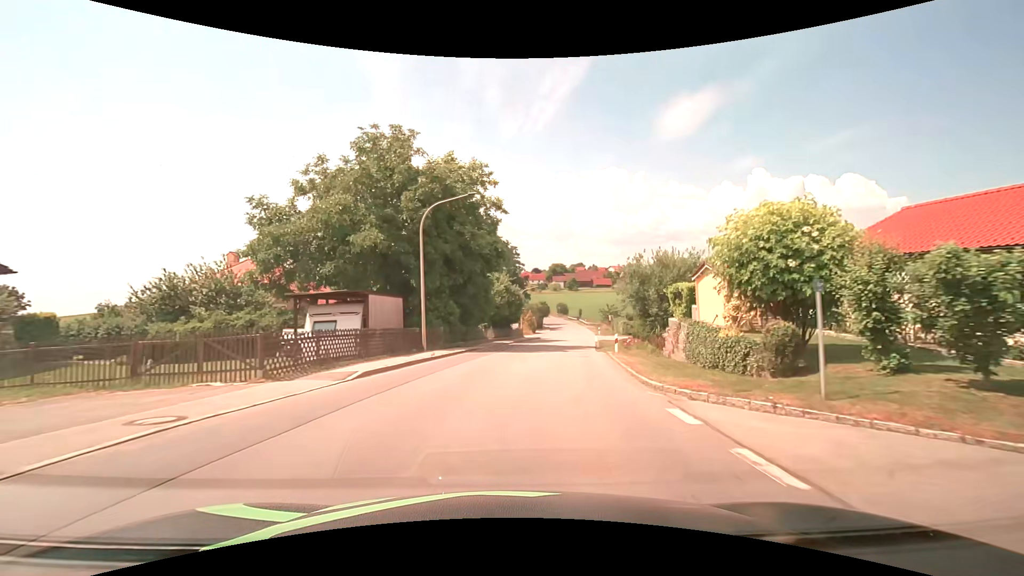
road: tertiary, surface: asphalt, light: Day
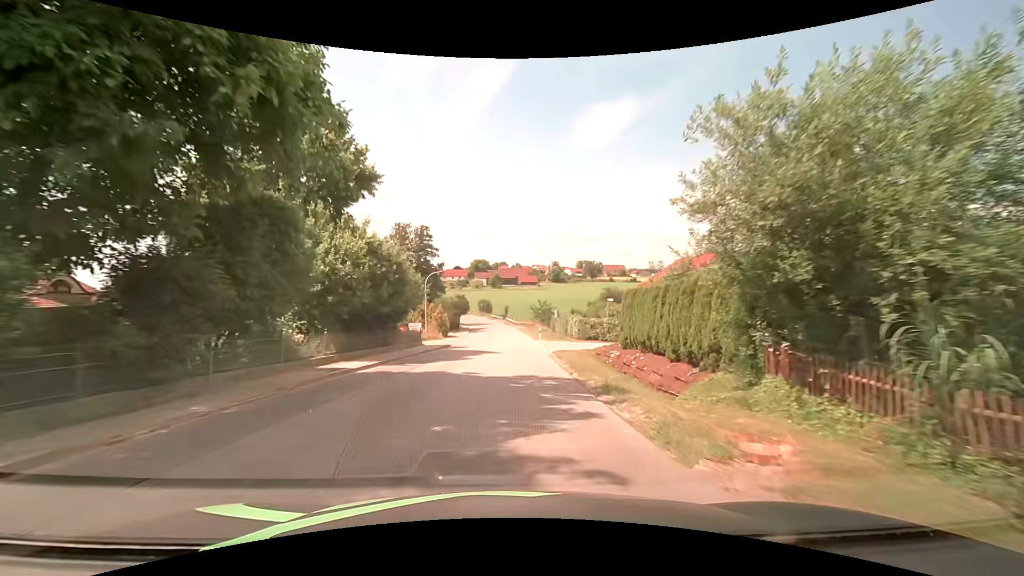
(+2.1, +22.6) m; +9°
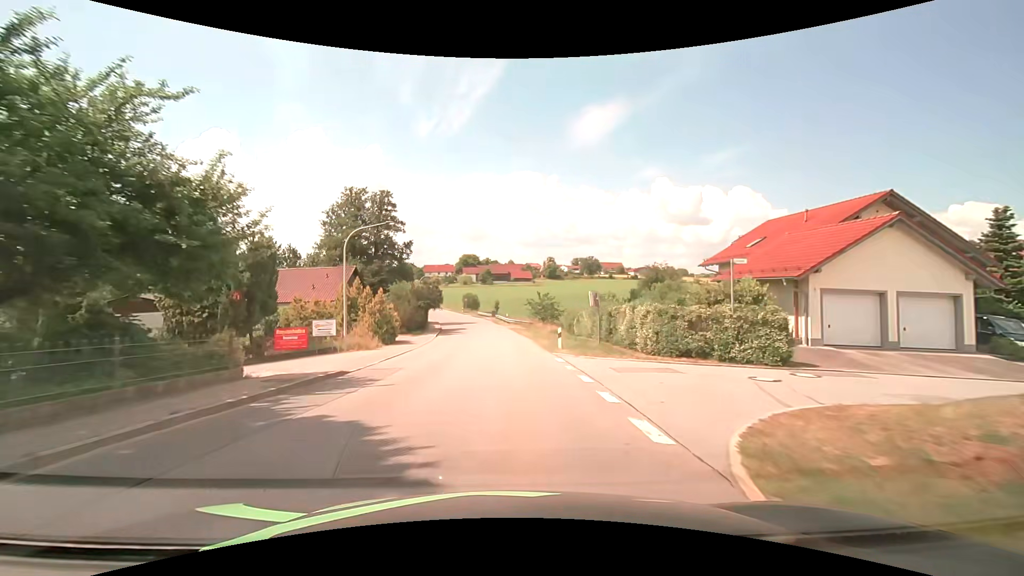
(+0.3, +23.0) m; +1°
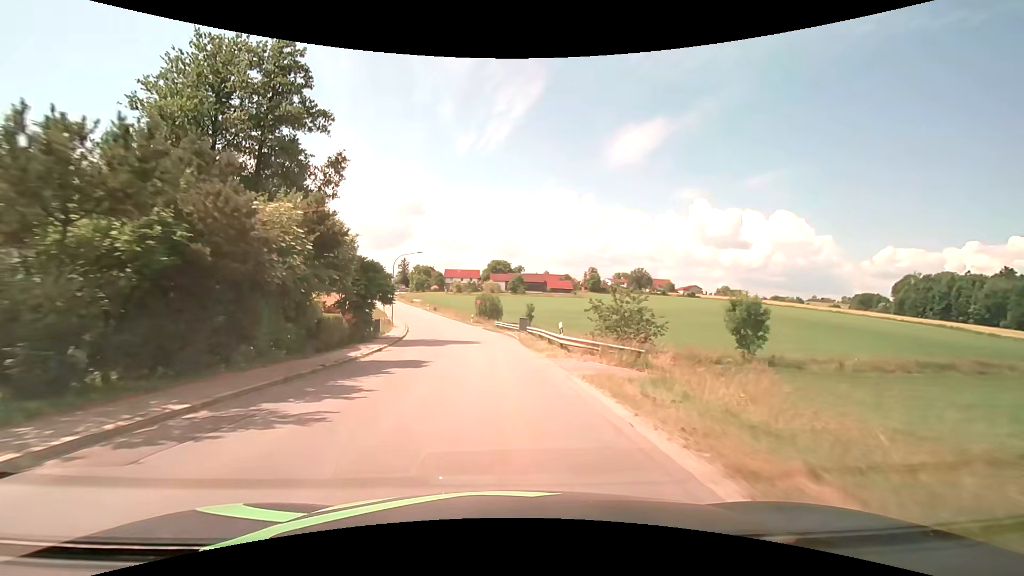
(-0.6, +38.6) m; -3°
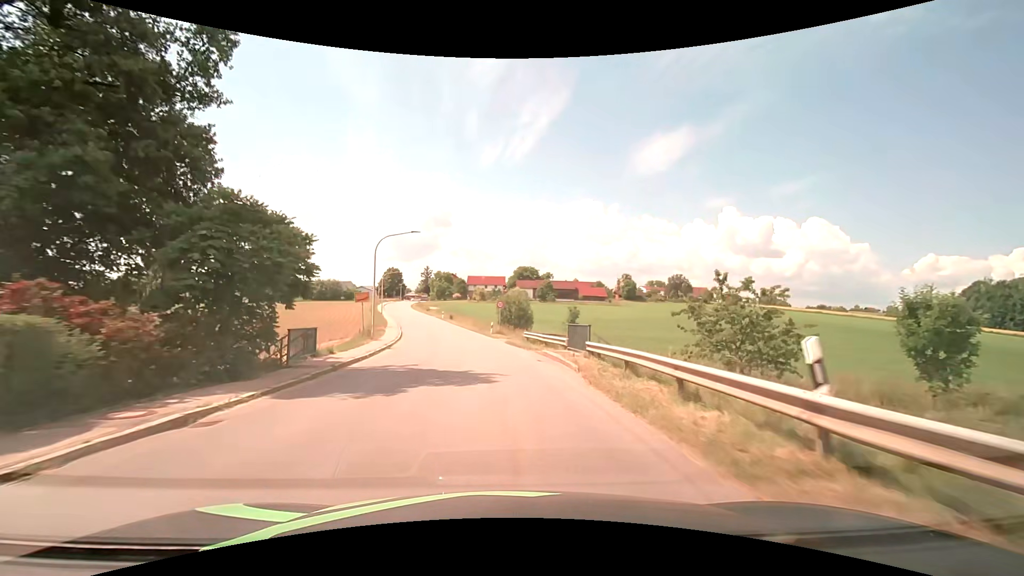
(-0.4, +15.6) m; -3°
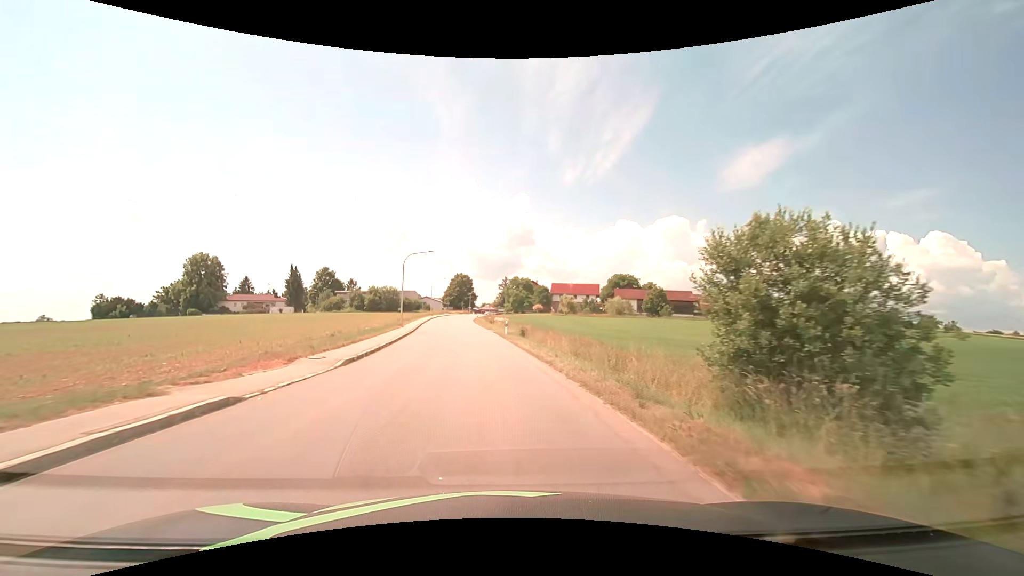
(-3.0, +38.7) m; -9°
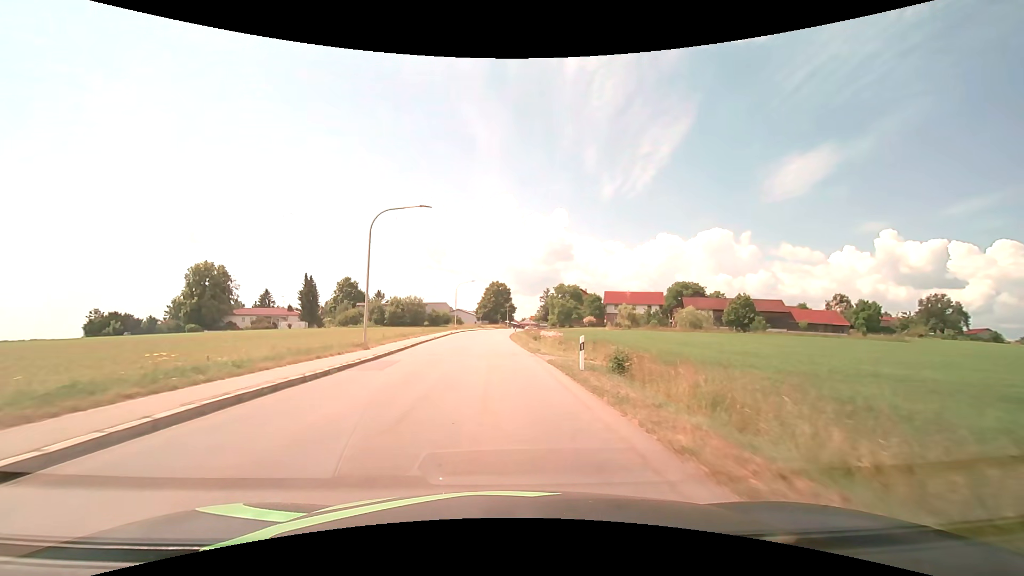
(-0.9, +23.1) m; -4°
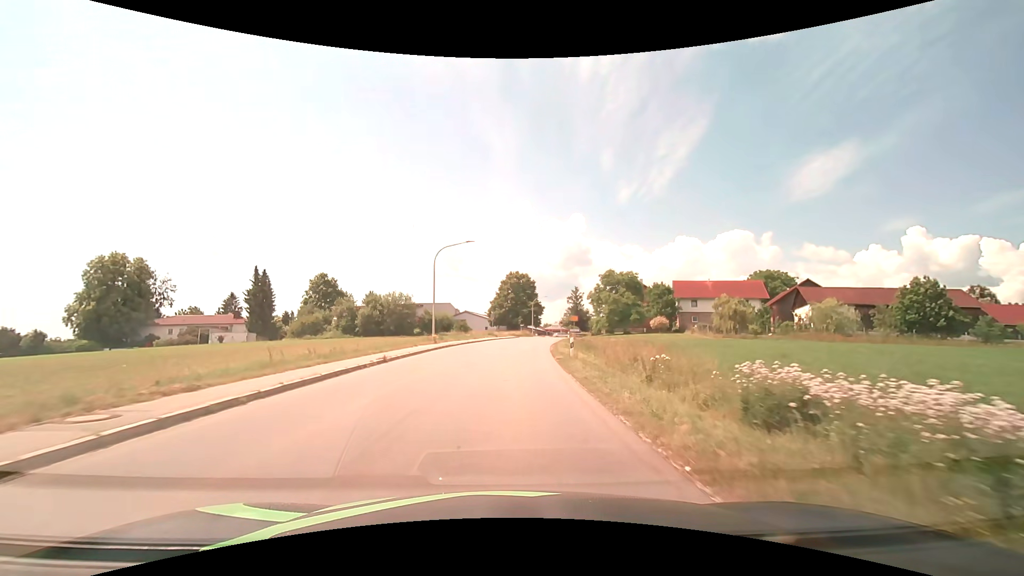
(-1.1, +38.3) m; -3°
(0, +10) (0, +20) (+1, +30) (+2, +40) (+3, +50) (+4, +60) (+6, +70) (+8, +79) (+10, +89) (+13, +99) m
